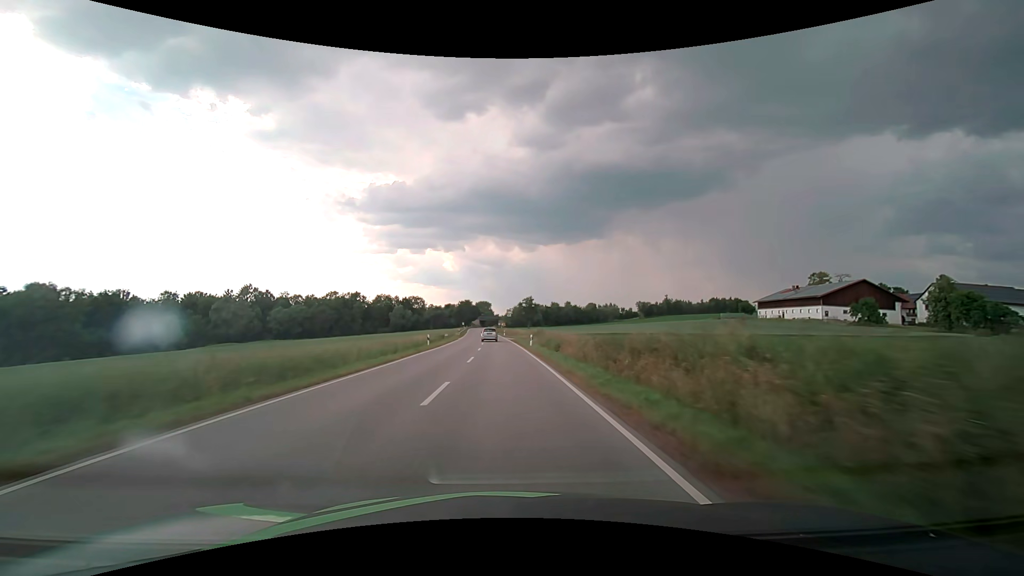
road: secondary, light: Day
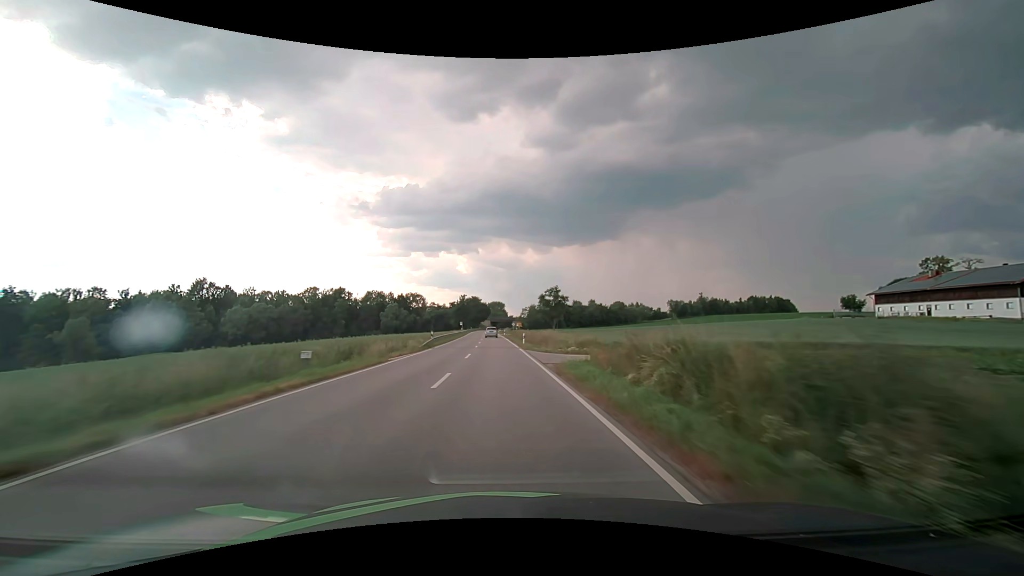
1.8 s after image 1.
(-0.6, +45.6) m; -2°
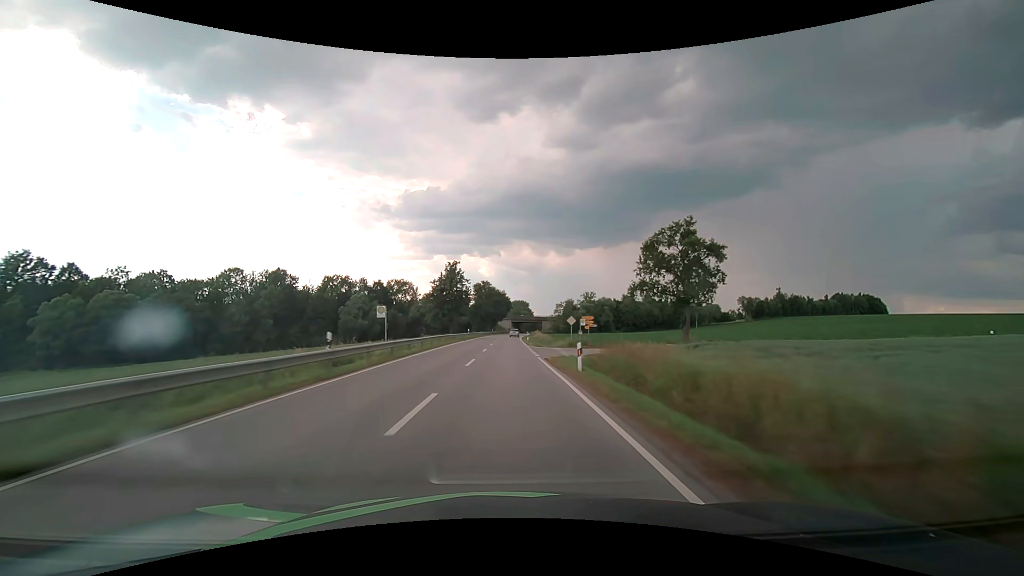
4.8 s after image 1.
(-2.1, +77.4) m; -3°
(0, +10) (0, +20) (0, +30) (0, +40) (0, +50) (0, +60) (0, +70) (+1, +80) (+1, +90) (+1, +100) m
